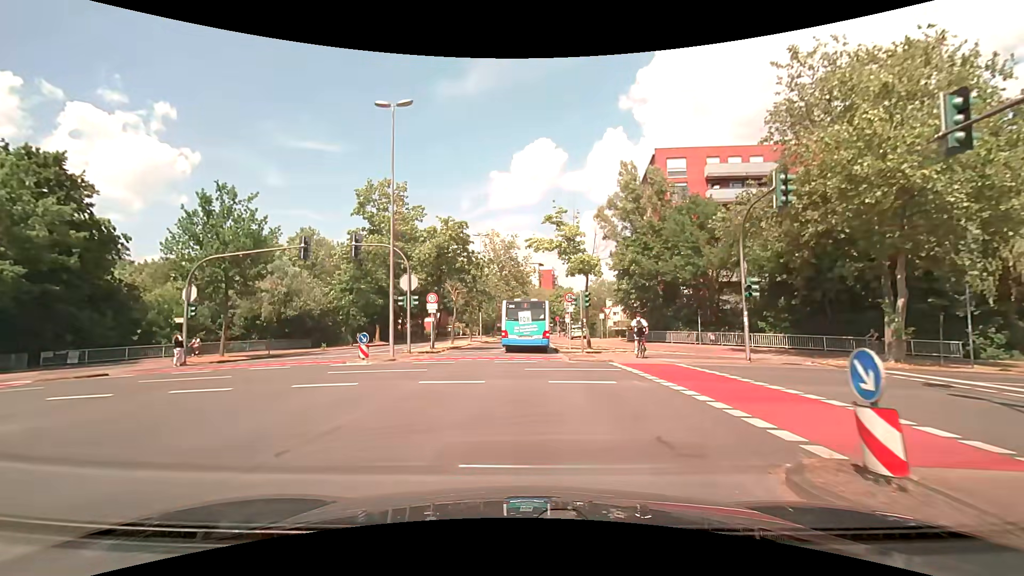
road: unclassified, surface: asphalt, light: Day
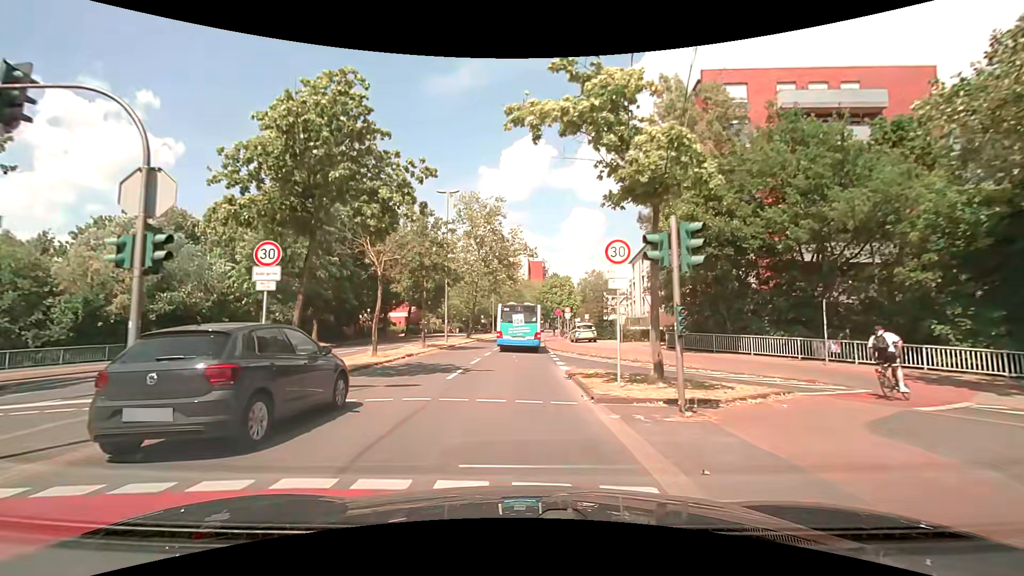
(+0.3, +17.7) m; +2°
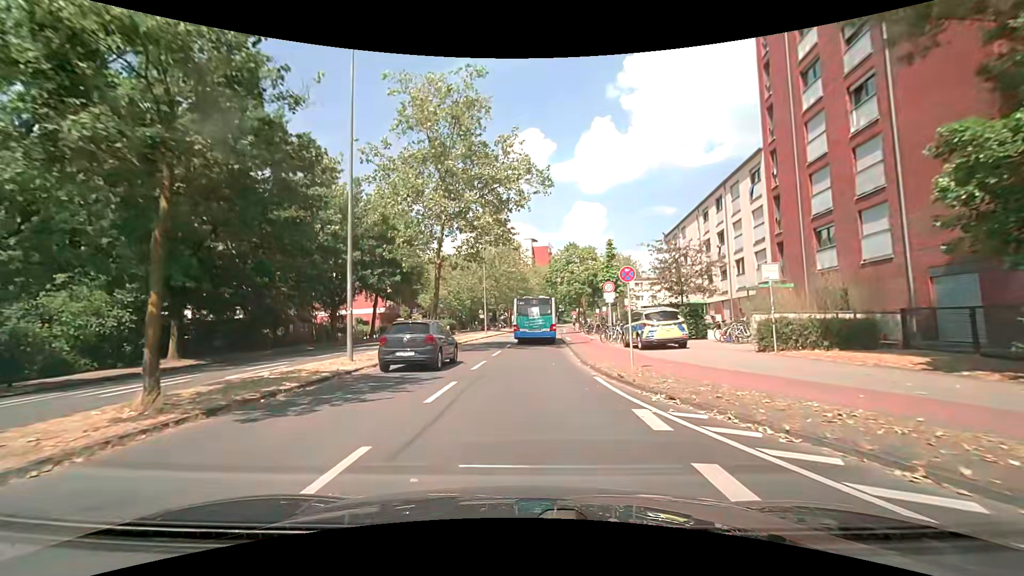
(-0.1, +22.9) m; -1°
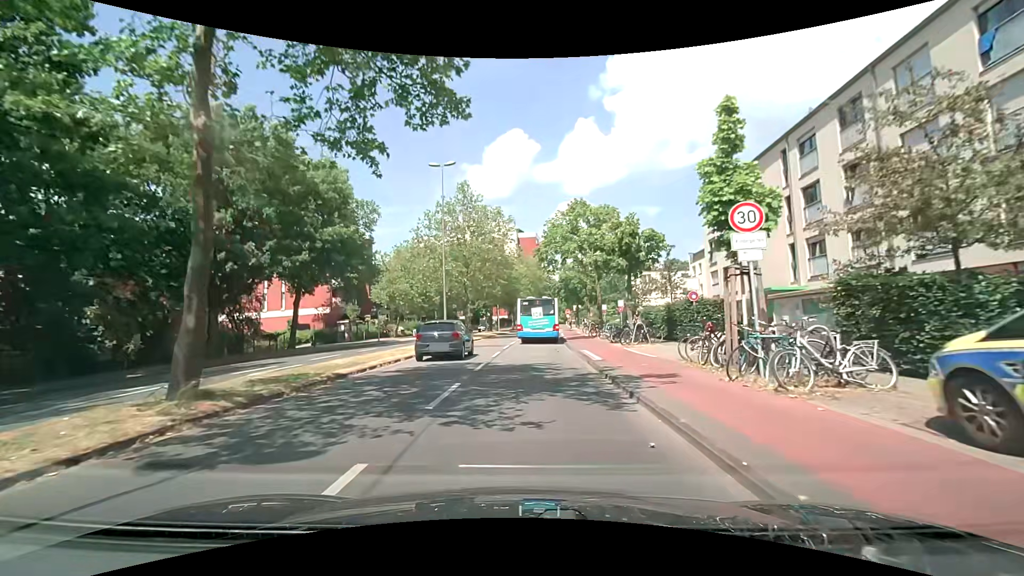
(+0.2, +18.7) m; +3°
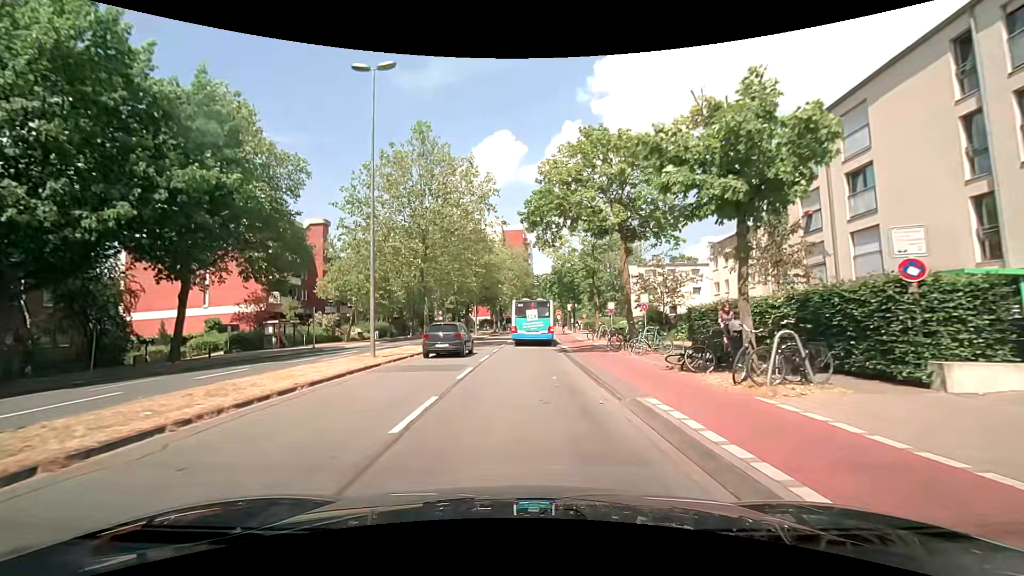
(+0.1, +13.3) m; 0°
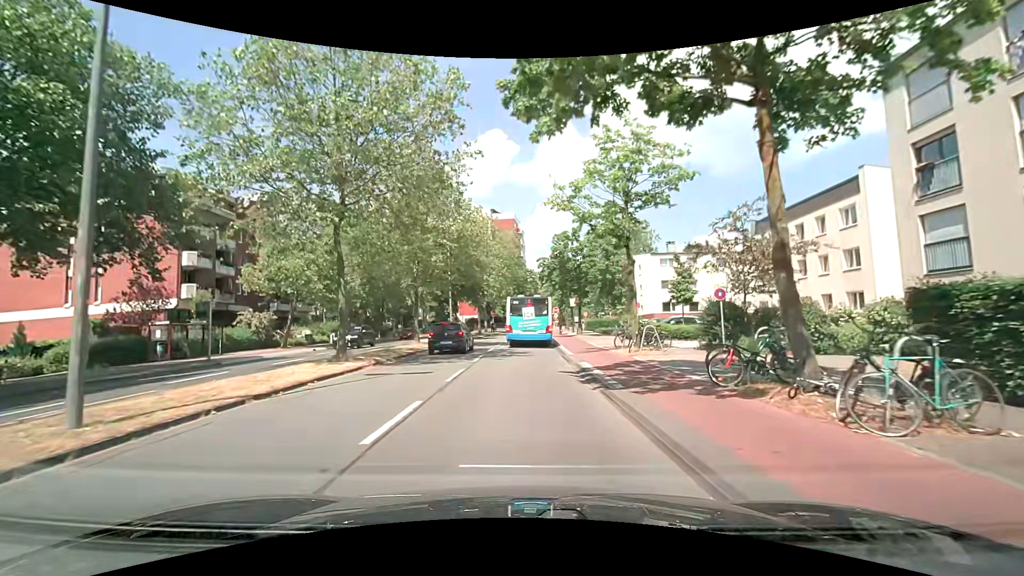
(+0.1, +12.8) m; +2°
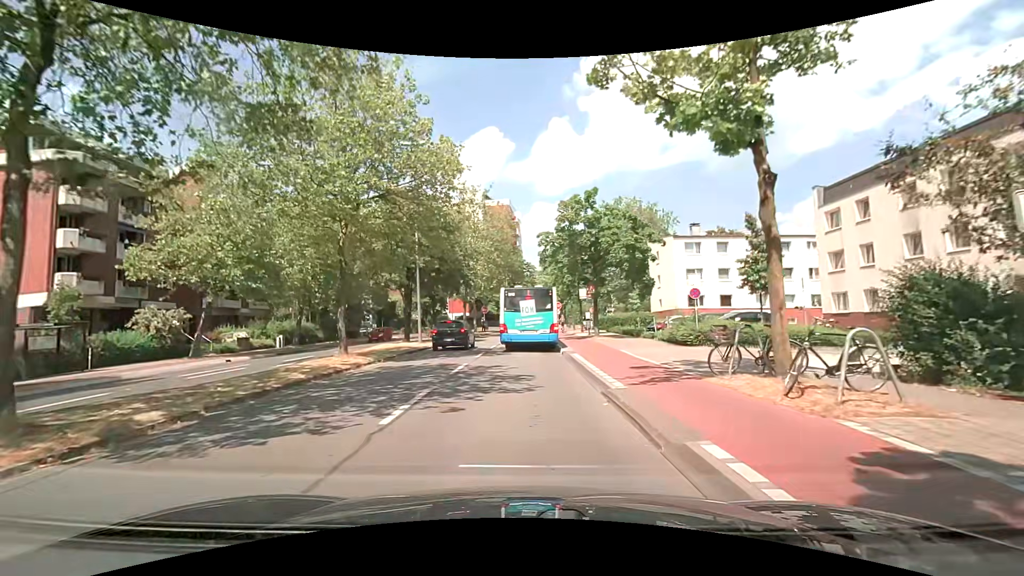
(-0.1, +11.0) m; -1°
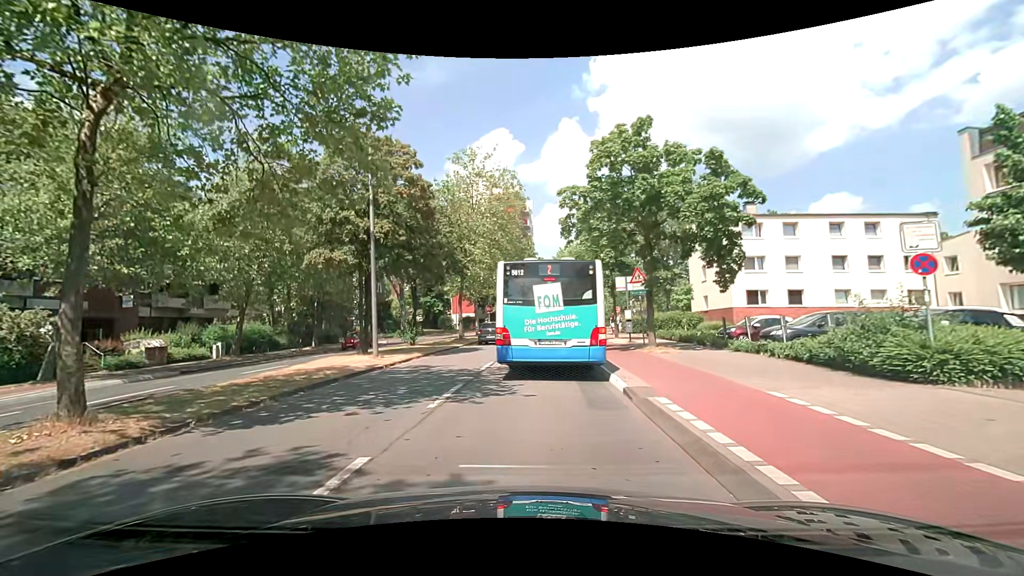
(+0.1, +10.6) m; 0°
